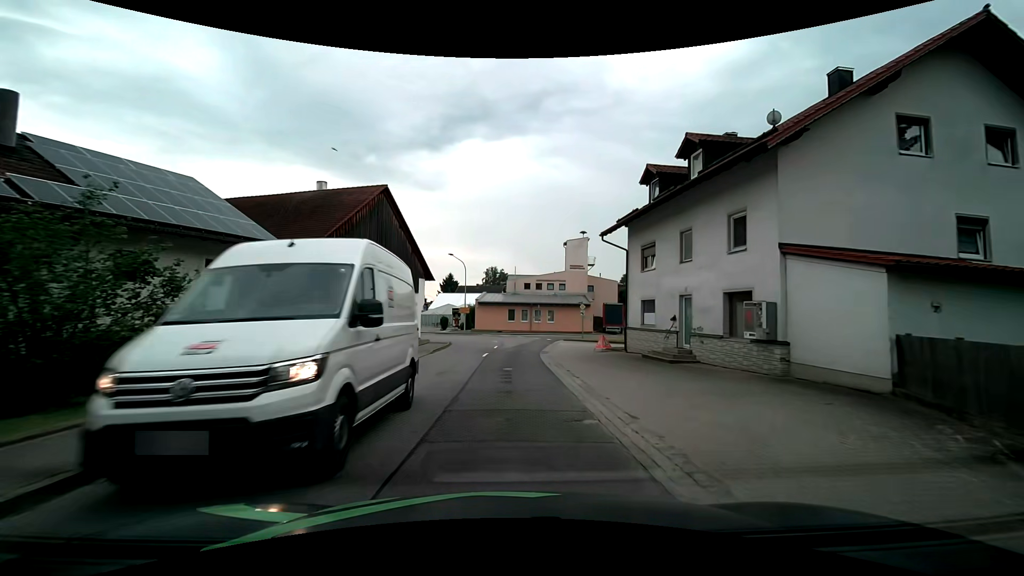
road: tertiary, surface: asphalt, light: Day
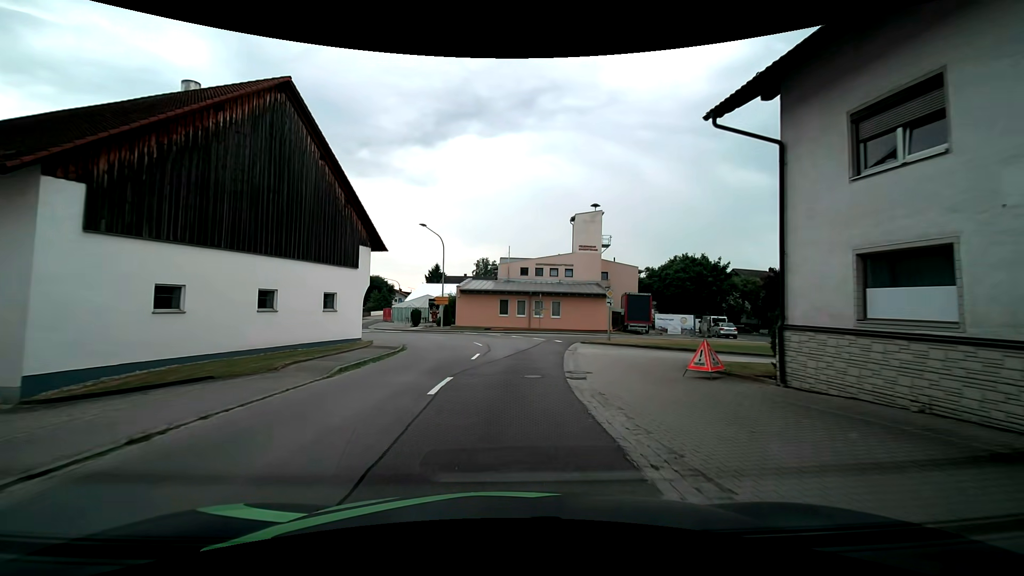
(+0.3, +15.2) m; +1°
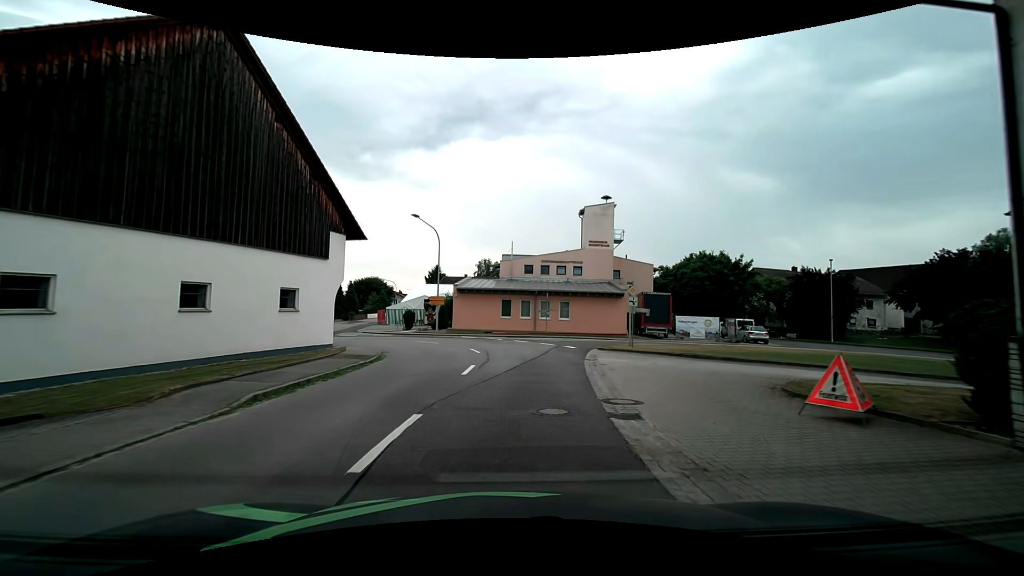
(0.0, +4.9) m; -1°
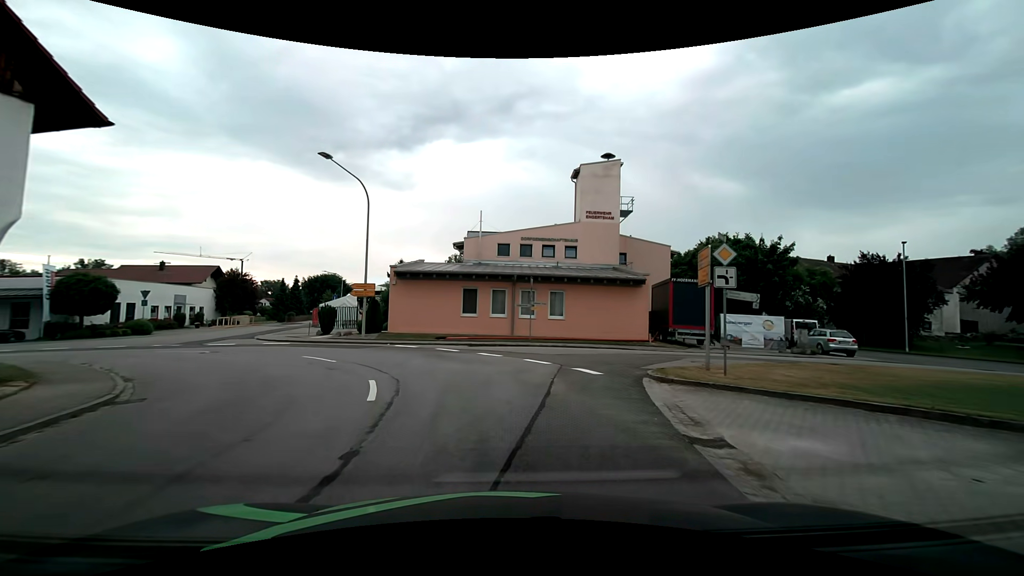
(+0.8, +13.9) m; +5°
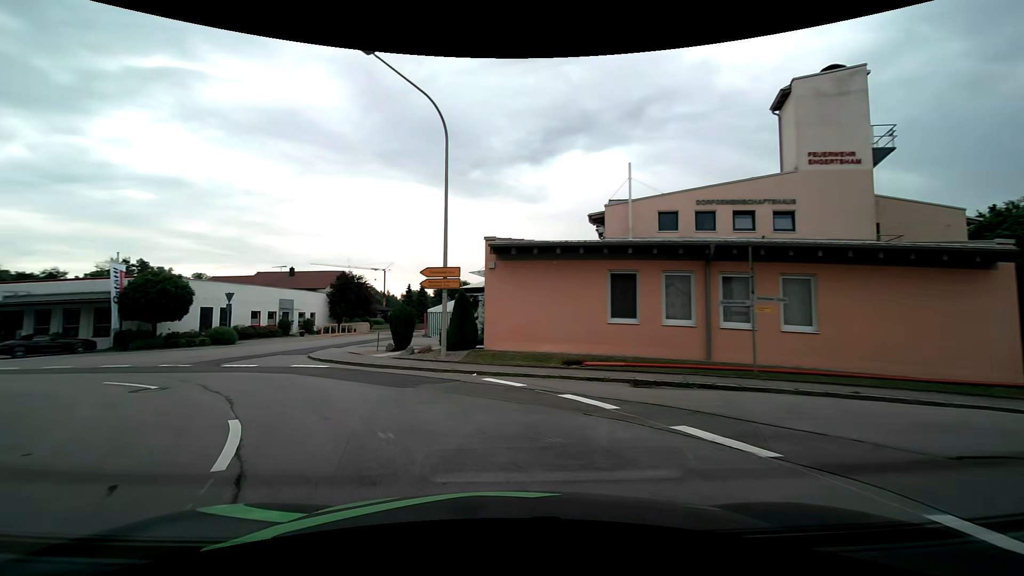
(-1.2, +12.3) m; -14°
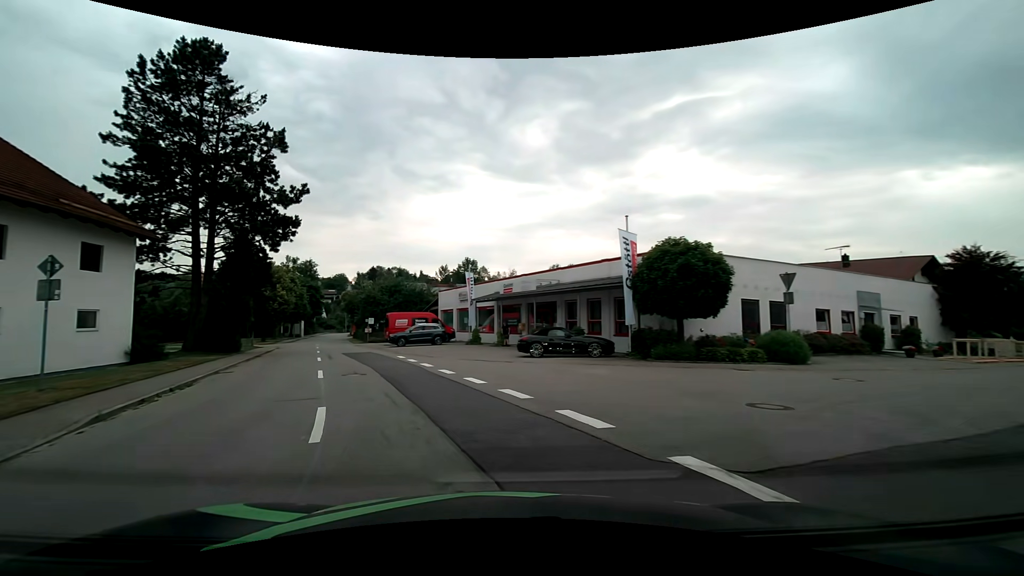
(-8.5, +14.9) m; -56°
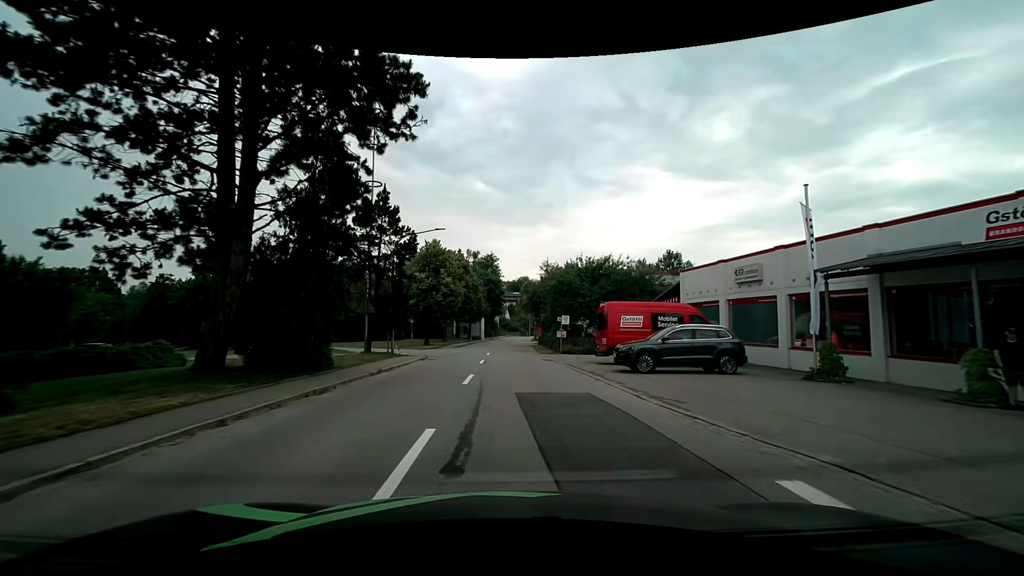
(-6.1, +20.1) m; -21°
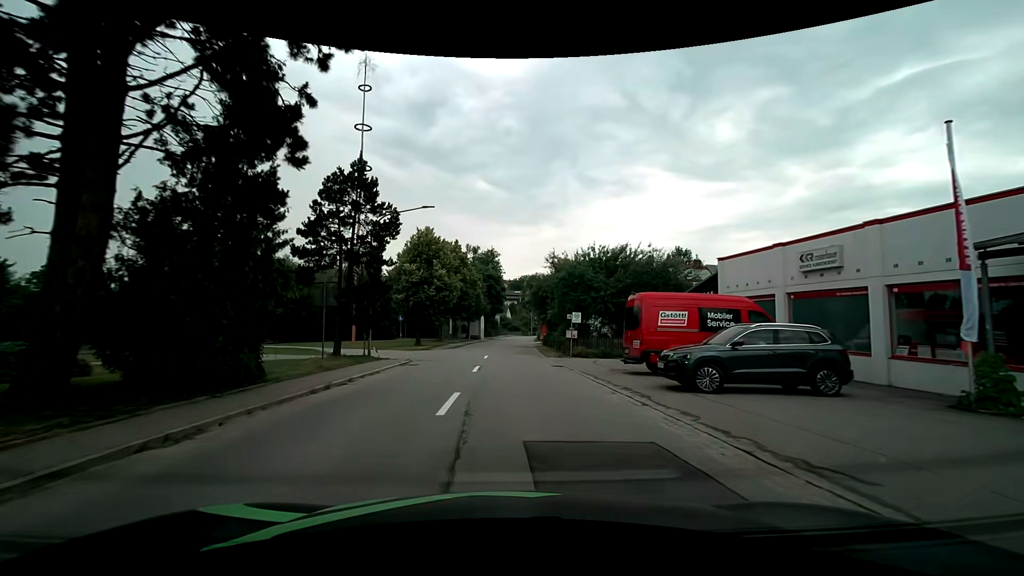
(0.0, +5.1) m; 0°
(0, +10) (0, +20) (0, +30) (0, +40) (+1, +50) (+1, +60) (+1, +70) (+2, +80) (+3, +90) (+4, +100) m
